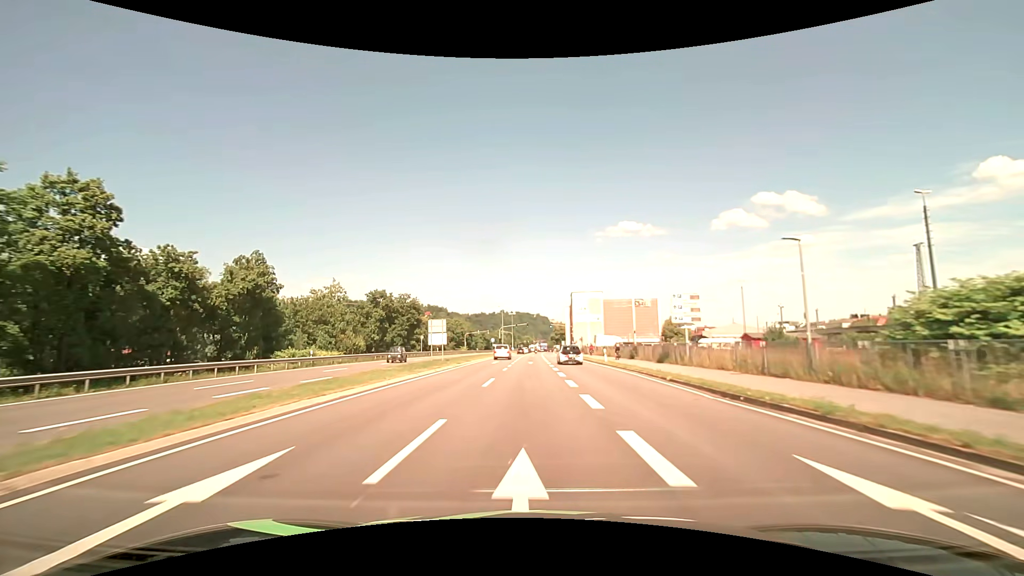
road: primary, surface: asphalt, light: Day
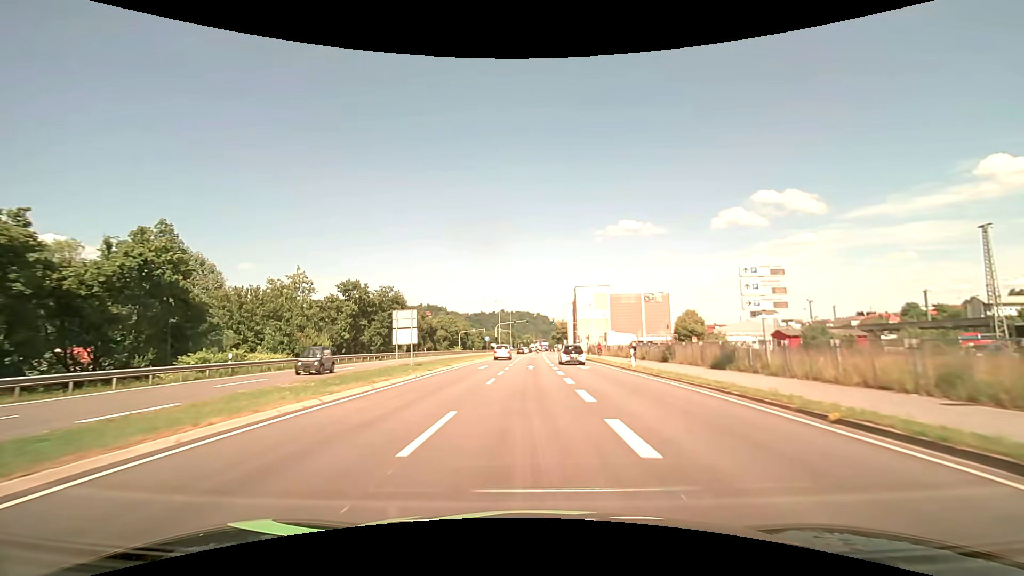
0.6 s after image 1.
(0.0, +10.8) m; 0°
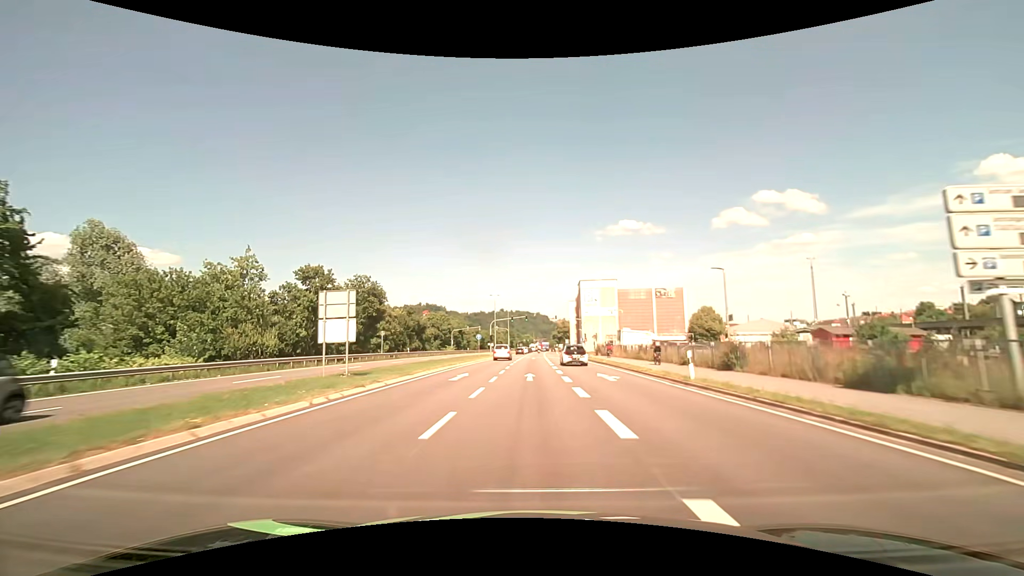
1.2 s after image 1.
(0.0, +10.8) m; 0°
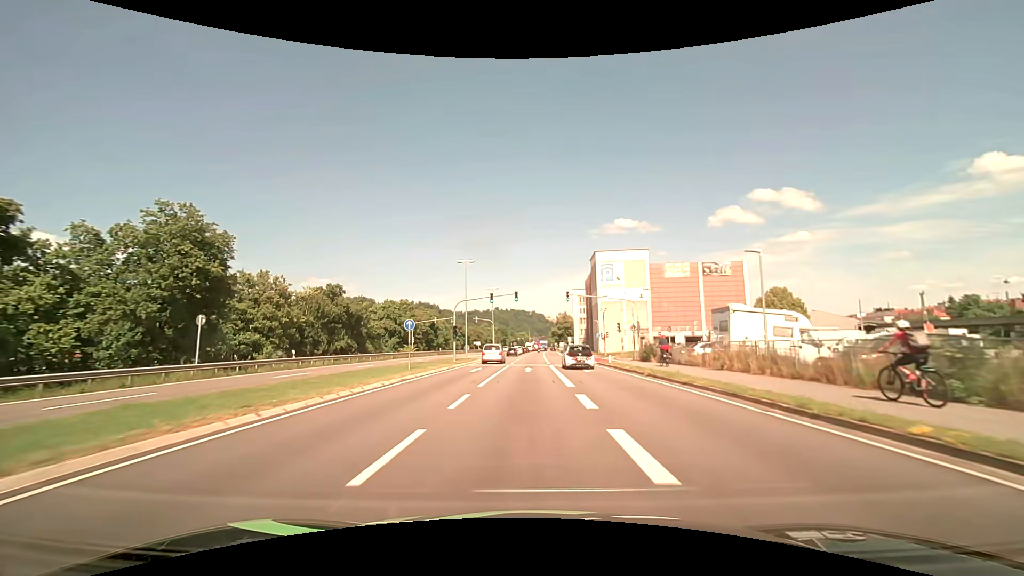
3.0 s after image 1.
(+0.2, +32.4) m; +1°
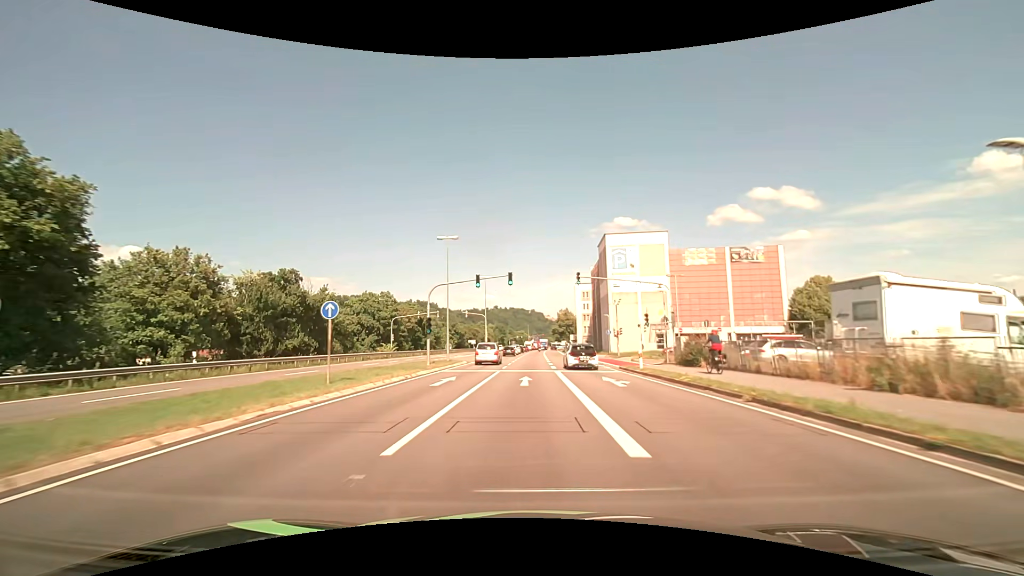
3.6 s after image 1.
(0.0, +10.8) m; 0°
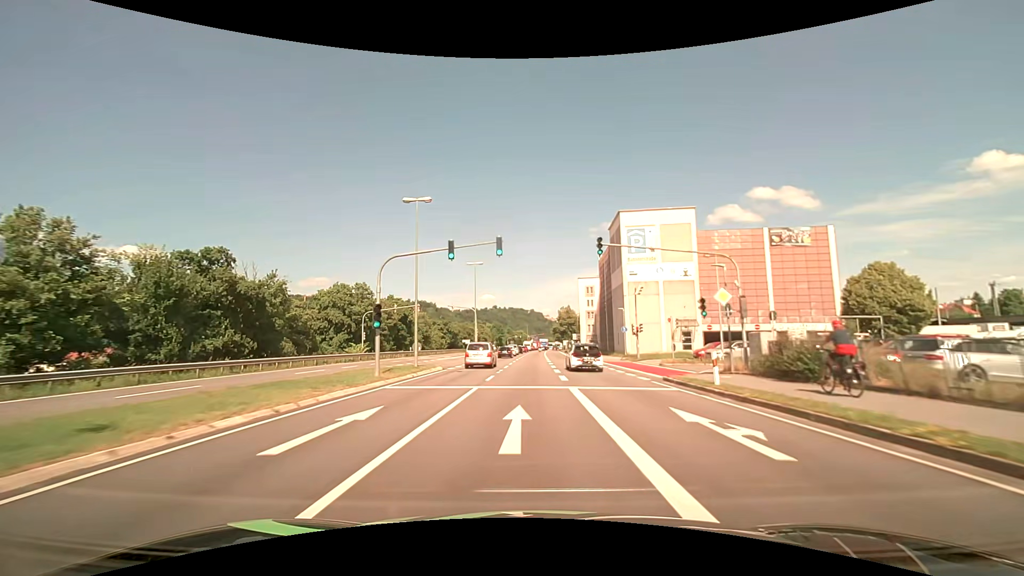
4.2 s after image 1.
(0.0, +10.8) m; 0°
